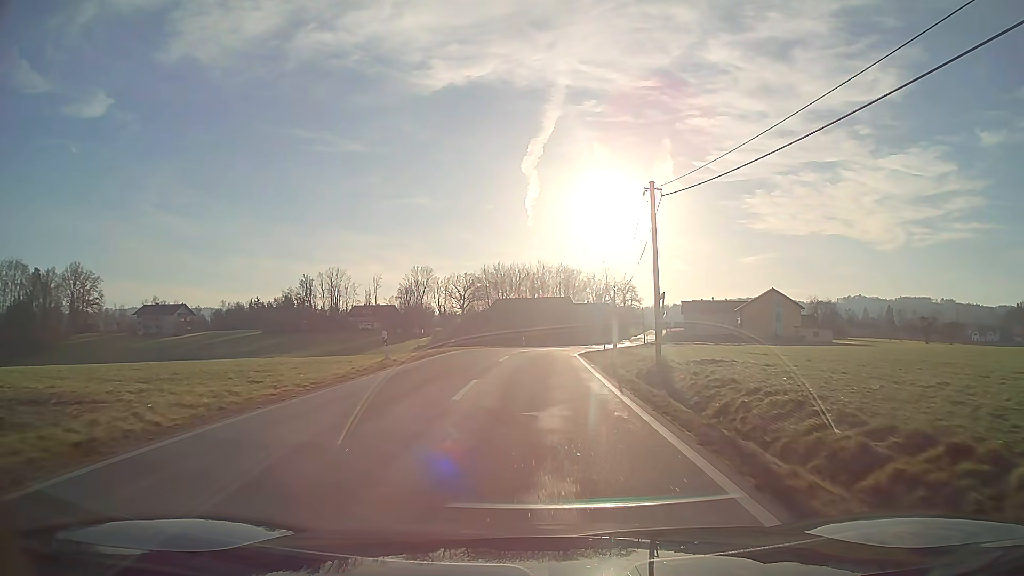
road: tertiary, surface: asphalt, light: Day
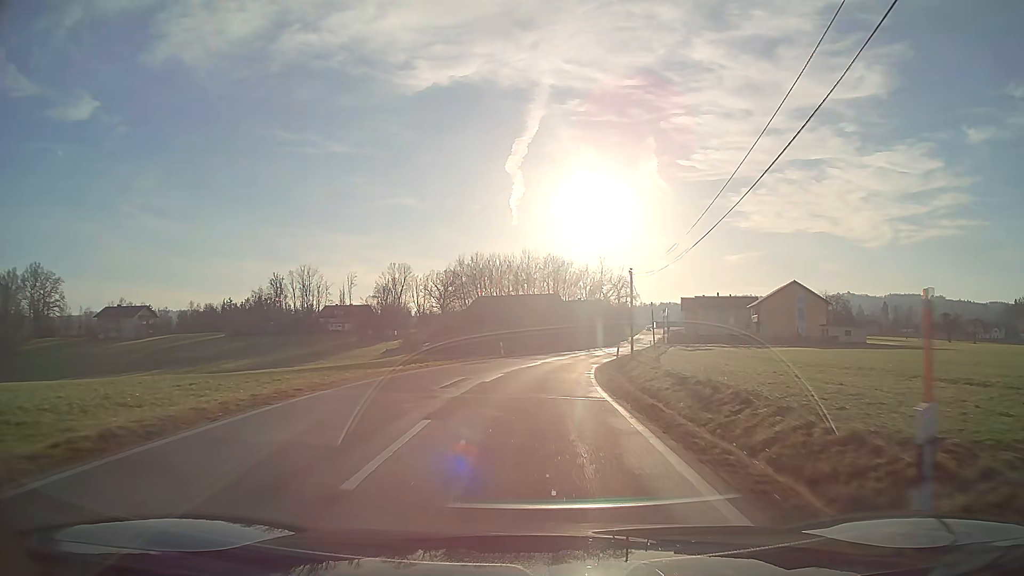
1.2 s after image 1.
(+0.2, +18.1) m; +1°
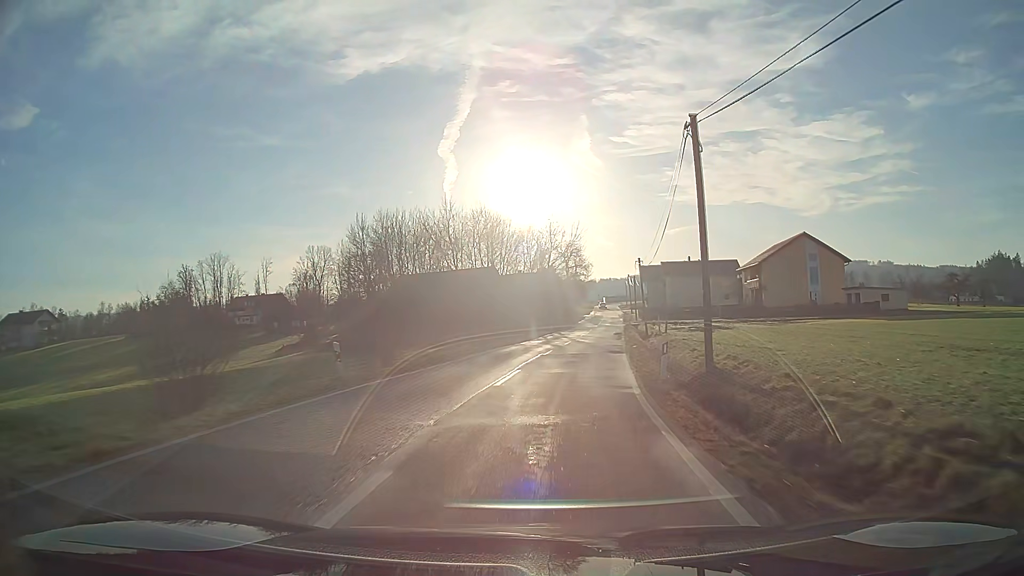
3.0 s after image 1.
(+1.2, +27.4) m; +6°
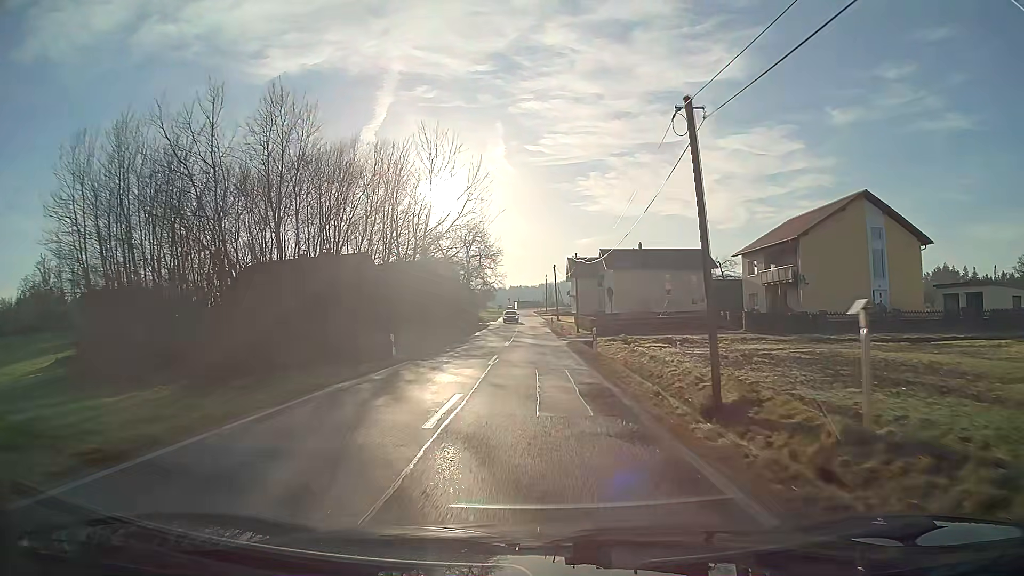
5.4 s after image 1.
(+2.7, +37.3) m; +6°
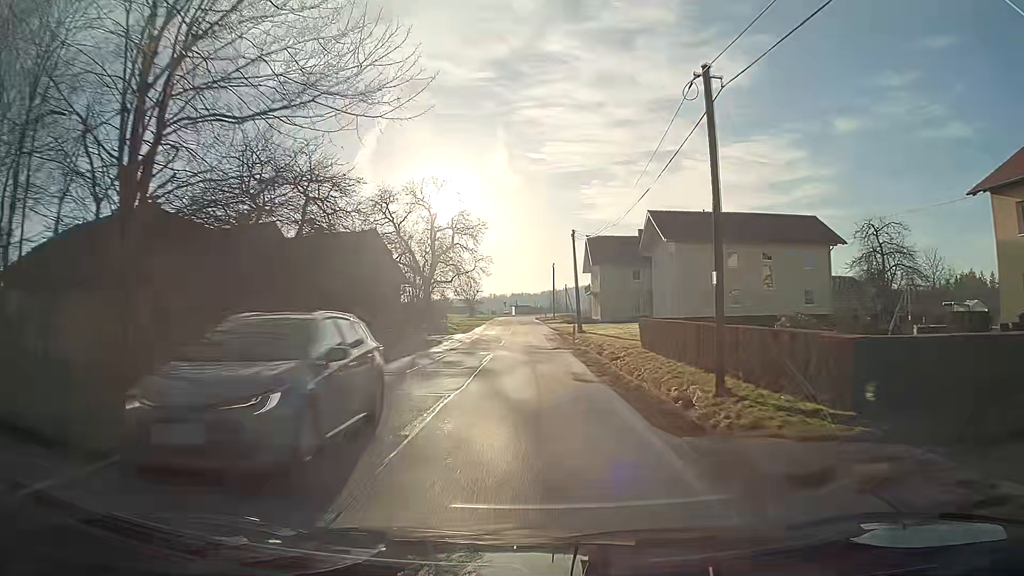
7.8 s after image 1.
(0.0, +37.2) m; 0°
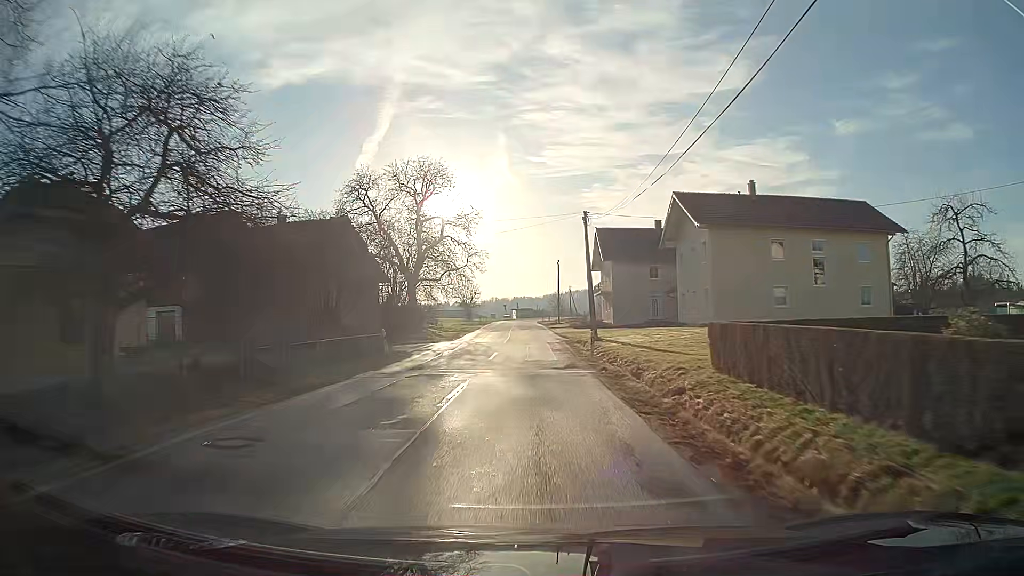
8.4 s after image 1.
(0.0, +9.2) m; 0°
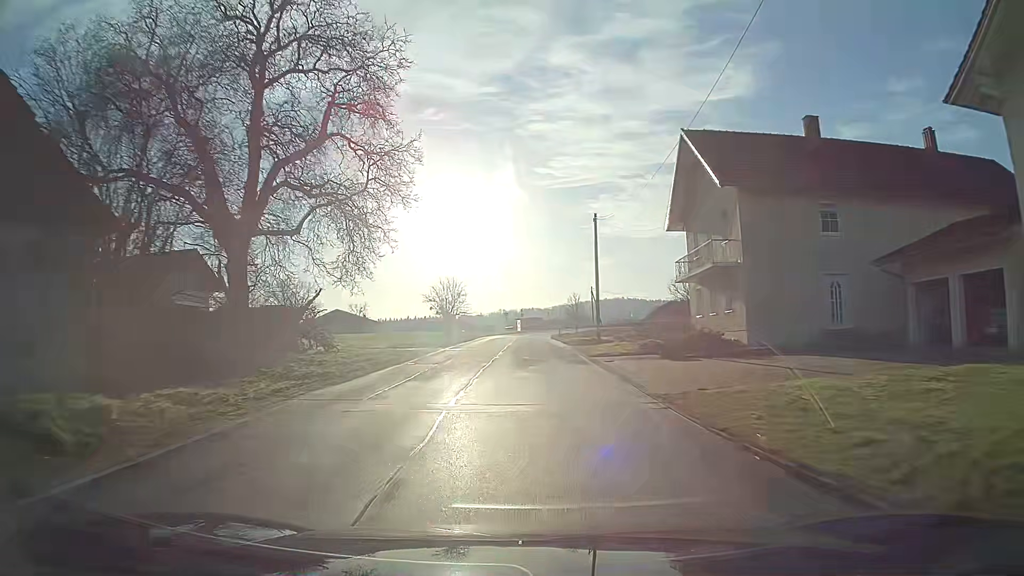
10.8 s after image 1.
(-0.3, +35.9) m; -1°
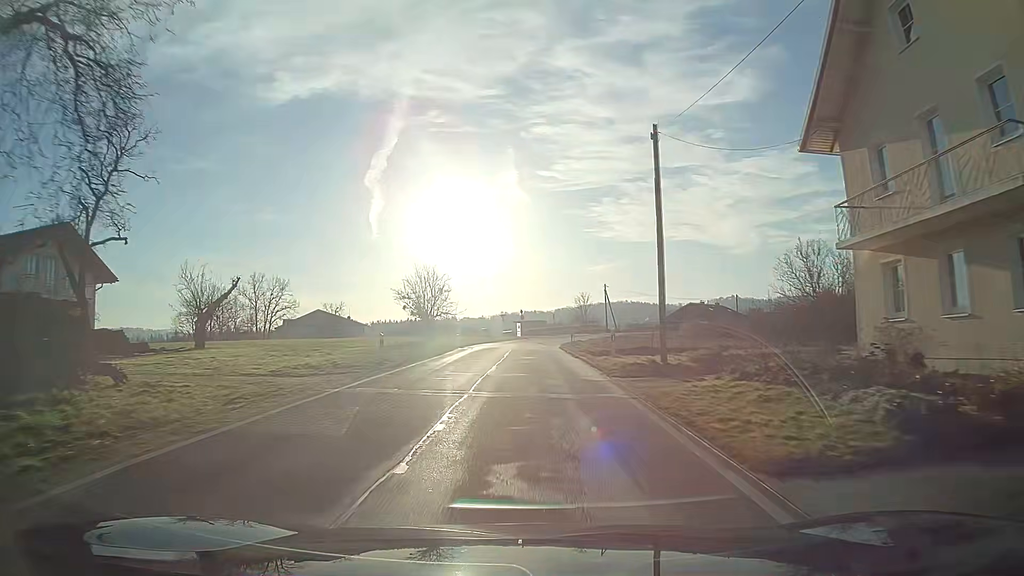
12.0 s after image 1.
(0.0, +17.2) m; 0°
